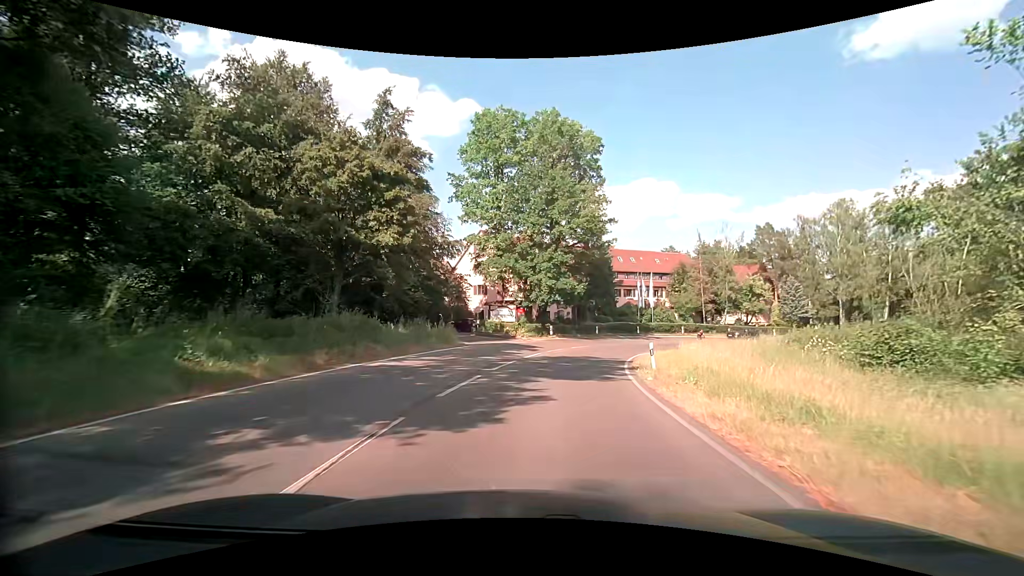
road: secondary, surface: asphalt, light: Day
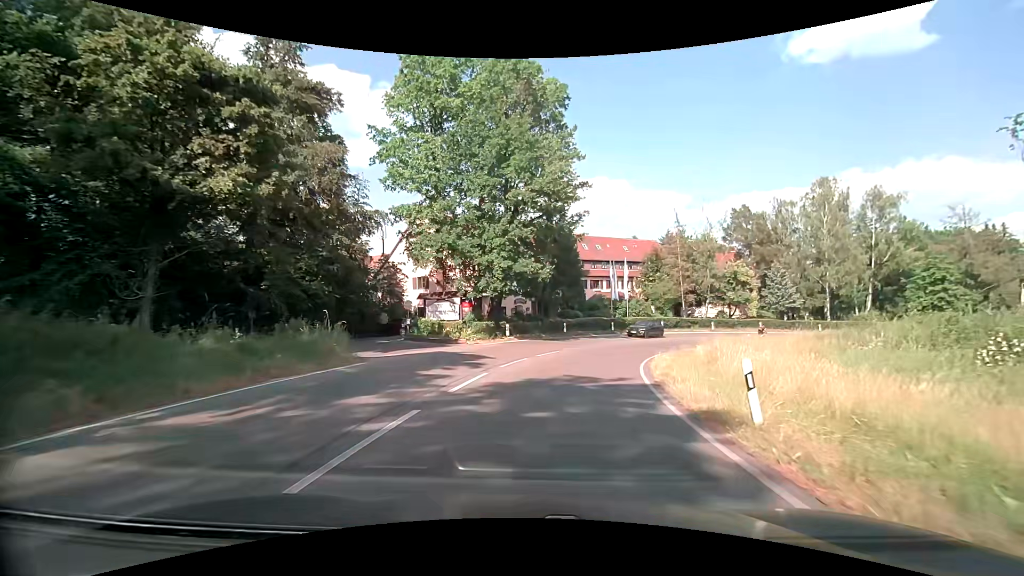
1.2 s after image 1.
(+0.4, +11.2) m; +4°
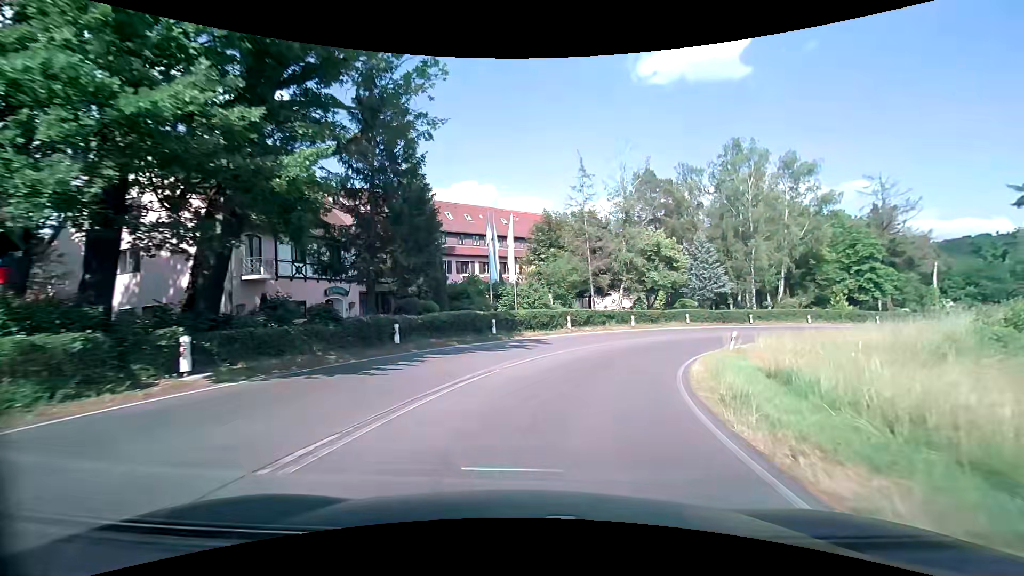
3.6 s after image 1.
(+2.7, +21.9) m; +14°
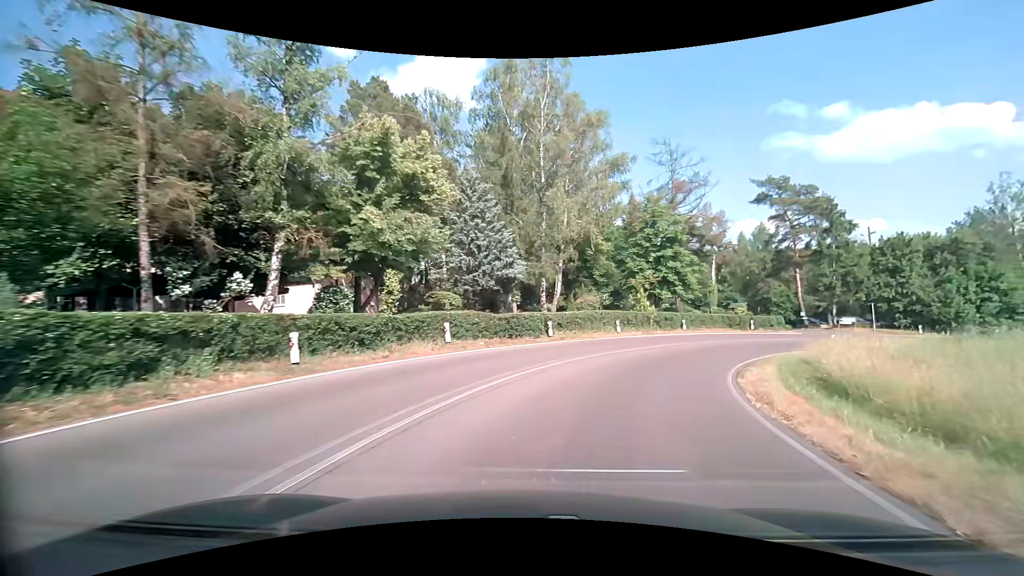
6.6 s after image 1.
(+6.8, +26.6) m; +30°
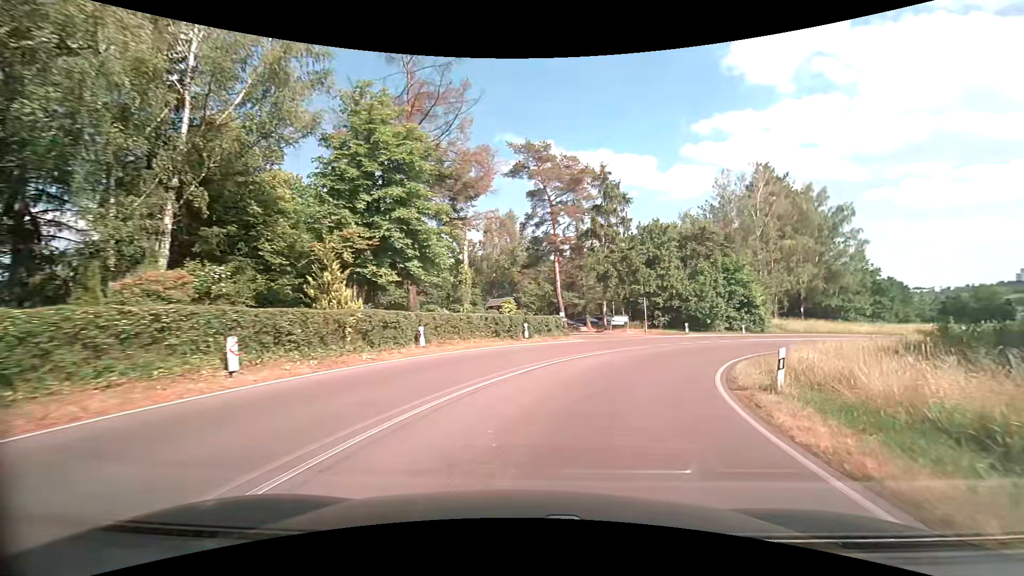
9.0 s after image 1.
(+5.5, +20.9) m; +30°
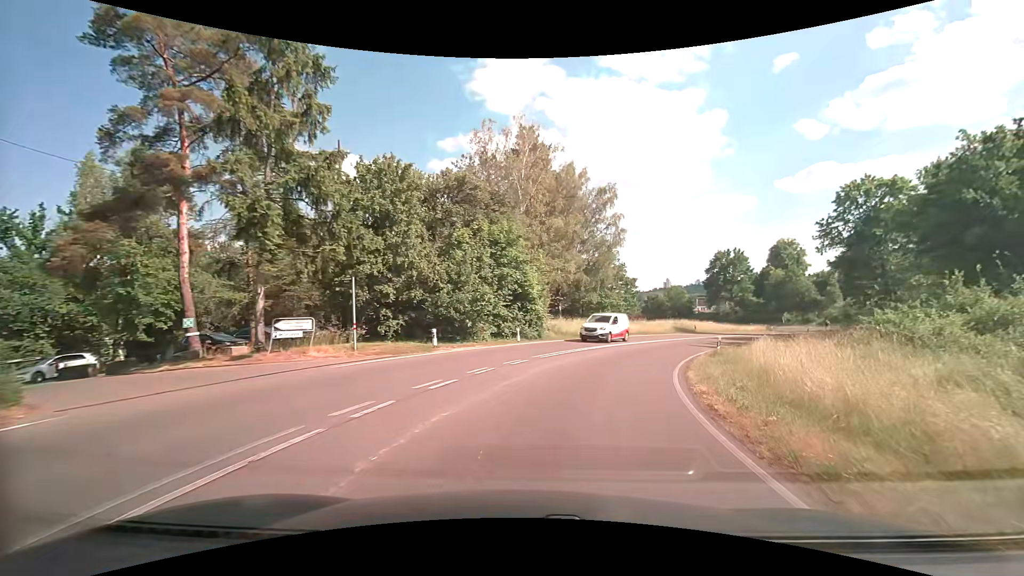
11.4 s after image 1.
(+5.5, +21.4) m; +29°
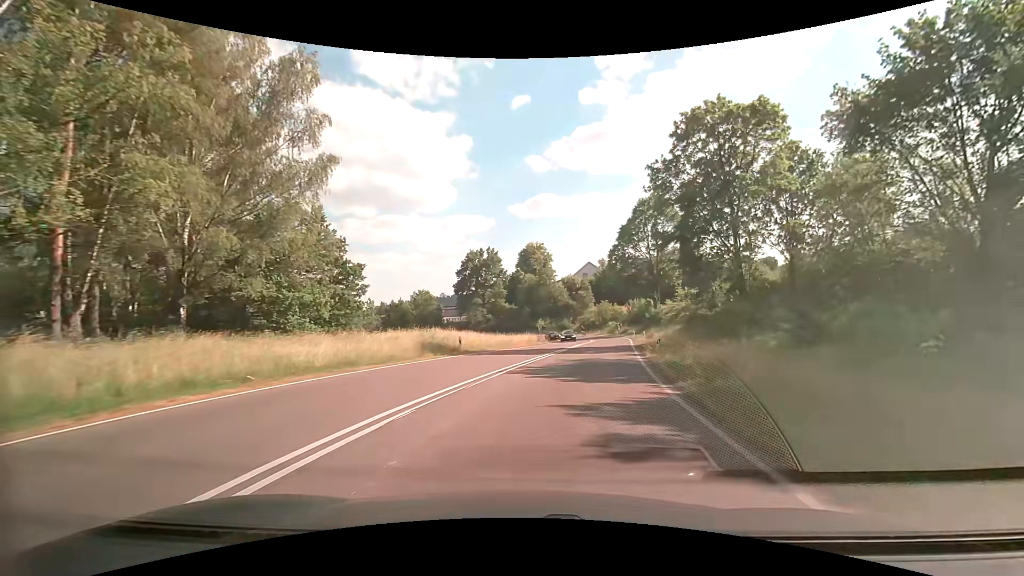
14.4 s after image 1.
(+7.5, +29.1) m; +28°
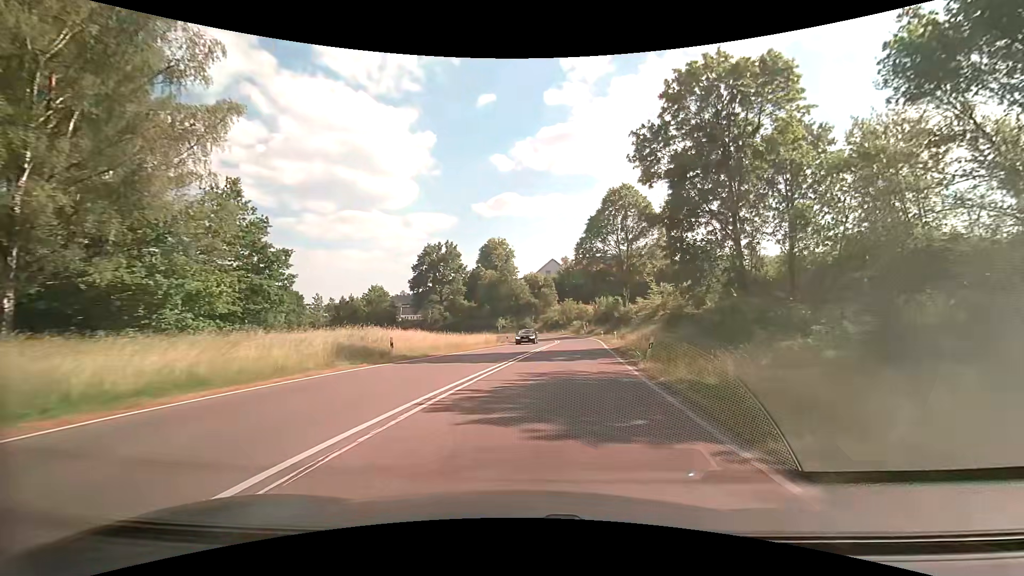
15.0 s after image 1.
(+0.2, +6.5) m; +4°
(+1, +10) (+2, +20) (+3, +30) (+4, +40) (+5, +50) (+6, +60) (+5, +70) (+3, +79) (-2, +88) (-8, +96) m
